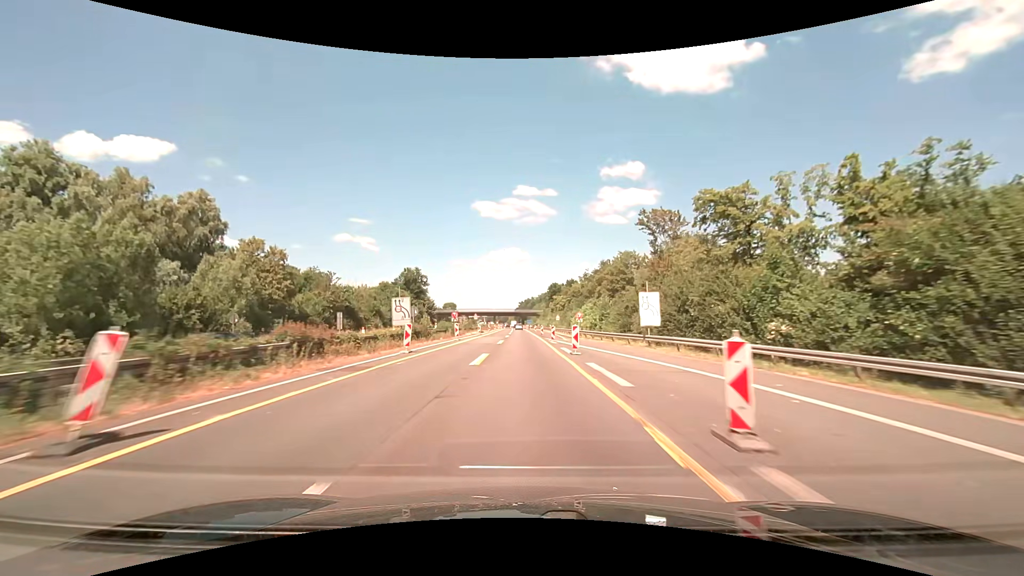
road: motorway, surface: asphalt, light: Day
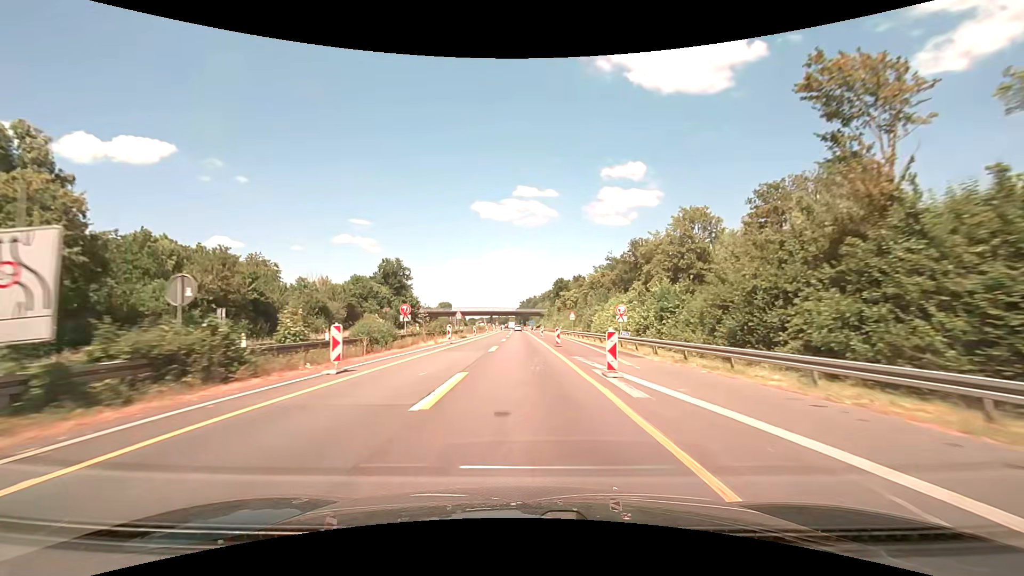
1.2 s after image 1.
(0.0, +26.3) m; 0°
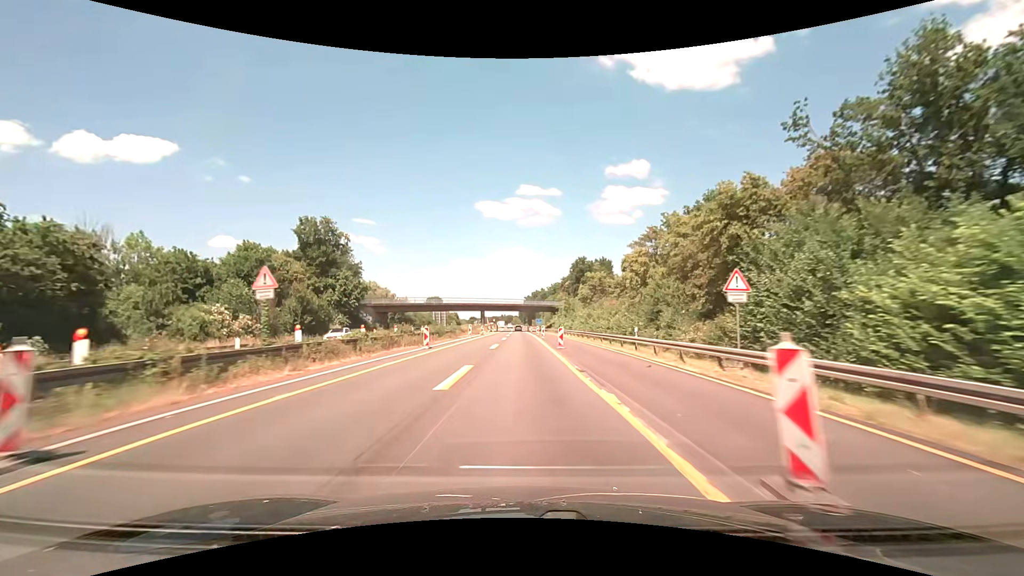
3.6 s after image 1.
(-0.2, +52.0) m; -1°
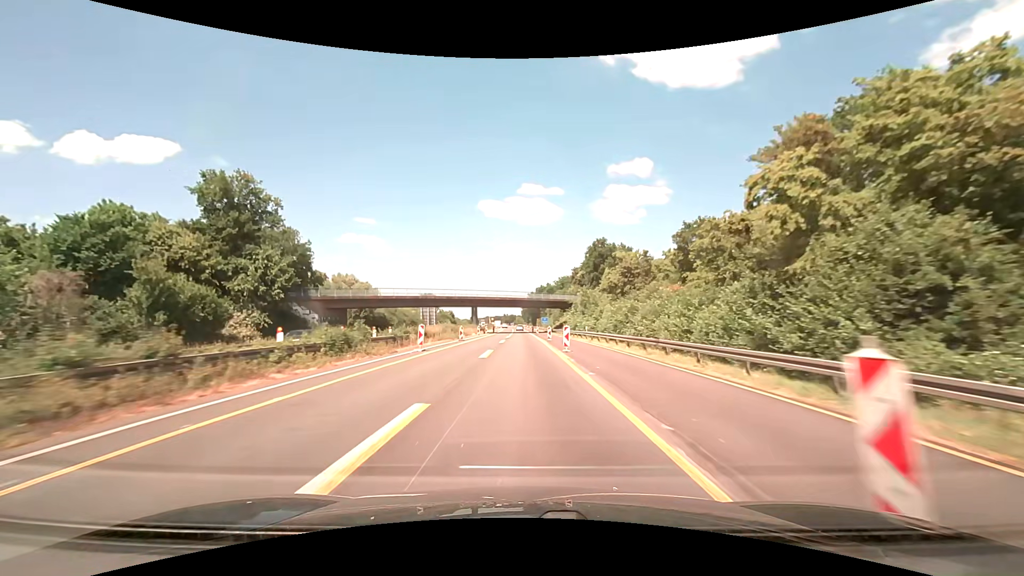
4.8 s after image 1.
(-0.1, +25.8) m; 0°
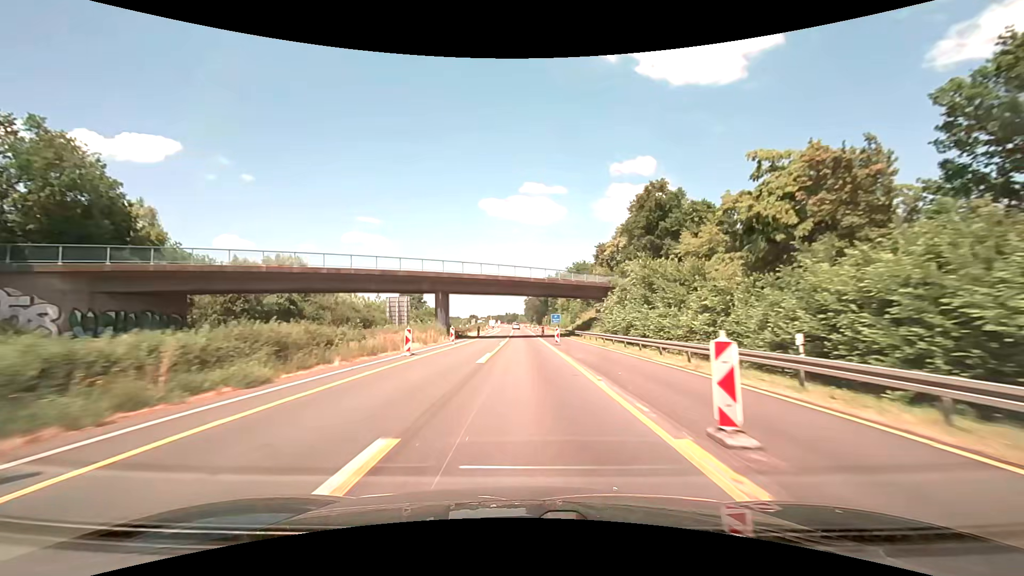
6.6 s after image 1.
(-0.3, +38.7) m; -1°
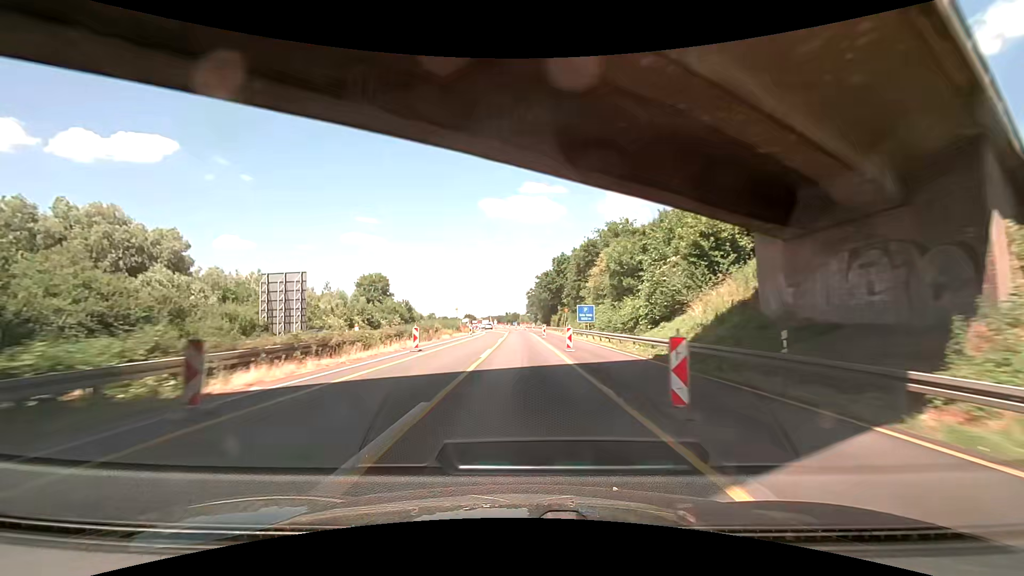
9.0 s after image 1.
(0.0, +51.6) m; 0°
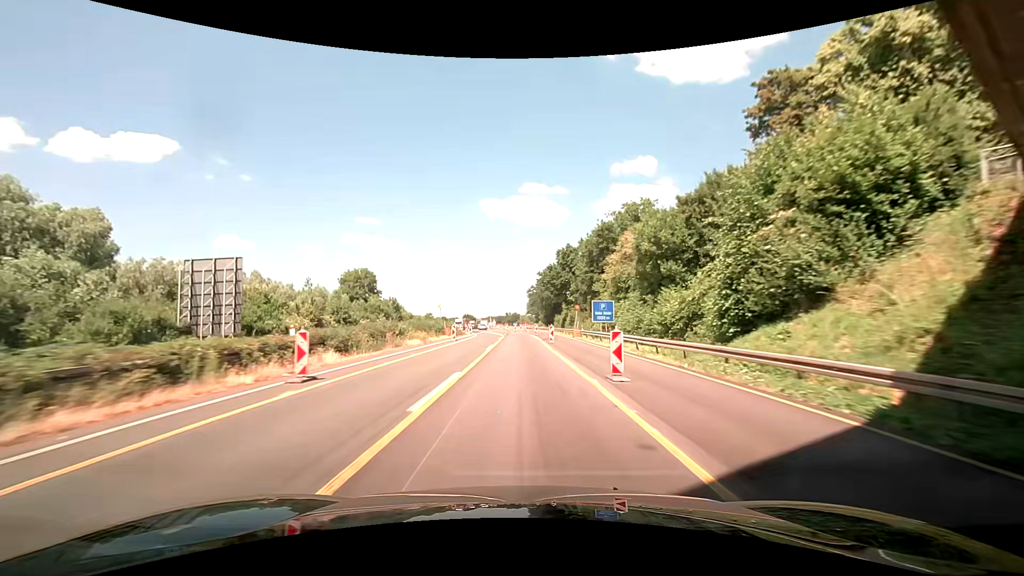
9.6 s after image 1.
(0.0, +12.9) m; -1°
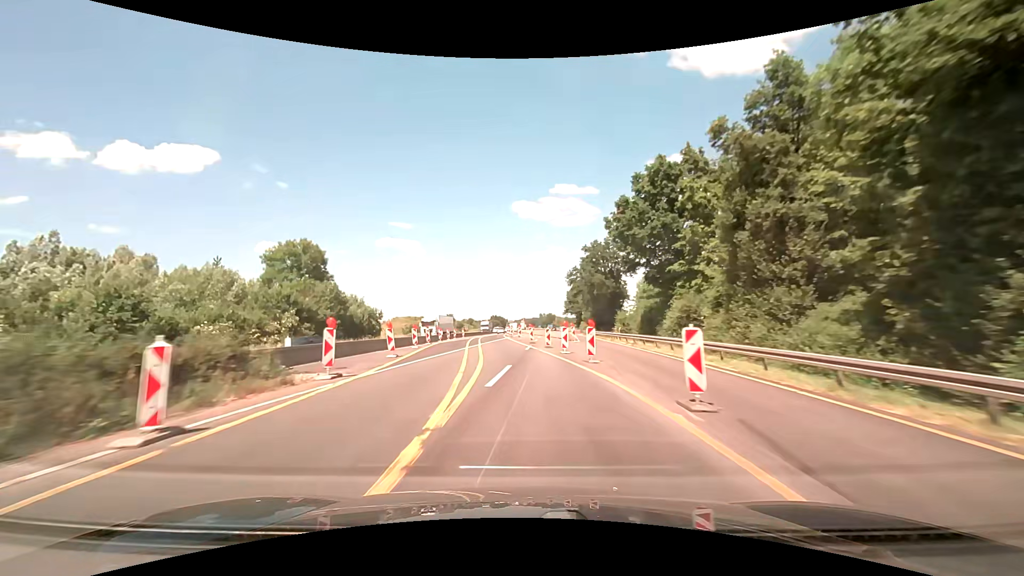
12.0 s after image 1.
(+0.4, +51.4) m; -2°
(0, +10) (-1, +20) (-2, +30) (-3, +40) (-4, +50) (-5, +60) (-6, +70) (-6, +80) (-7, +90) (-7, +100) m
